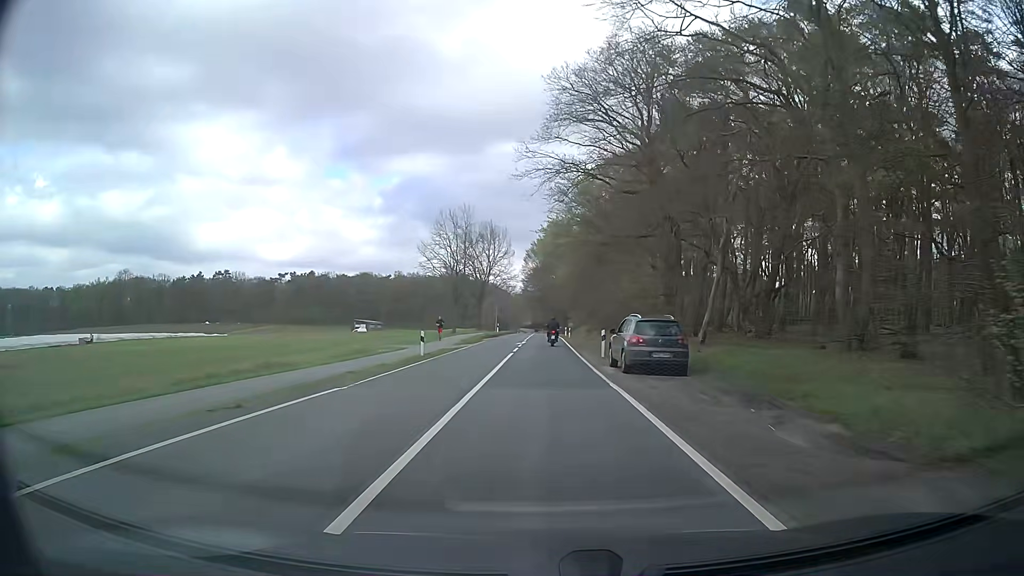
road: secondary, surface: asphalt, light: Day
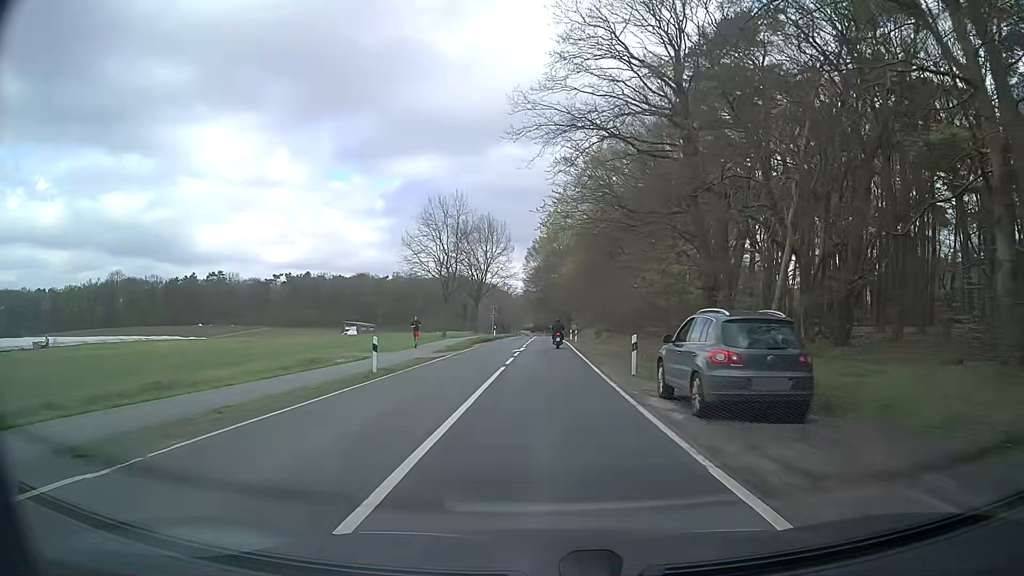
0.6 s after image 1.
(0.0, +8.7) m; 0°
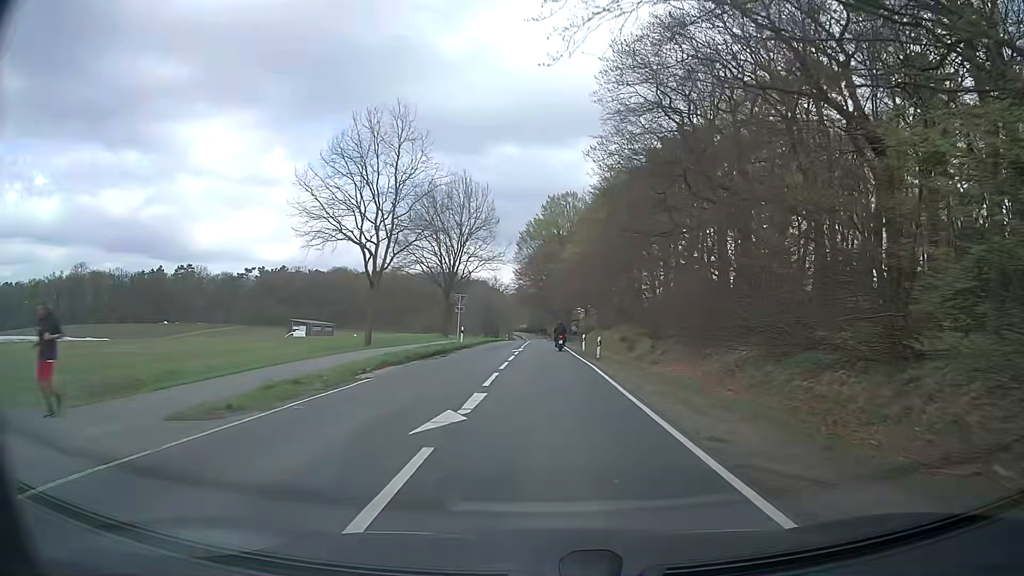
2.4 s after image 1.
(0.0, +26.3) m; 0°
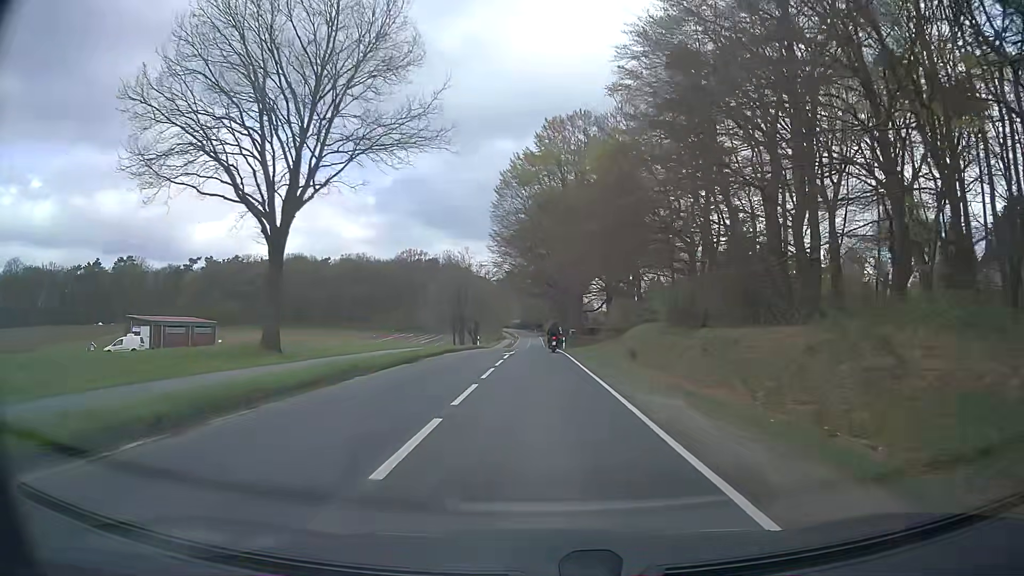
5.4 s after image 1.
(+0.1, +44.6) m; +1°
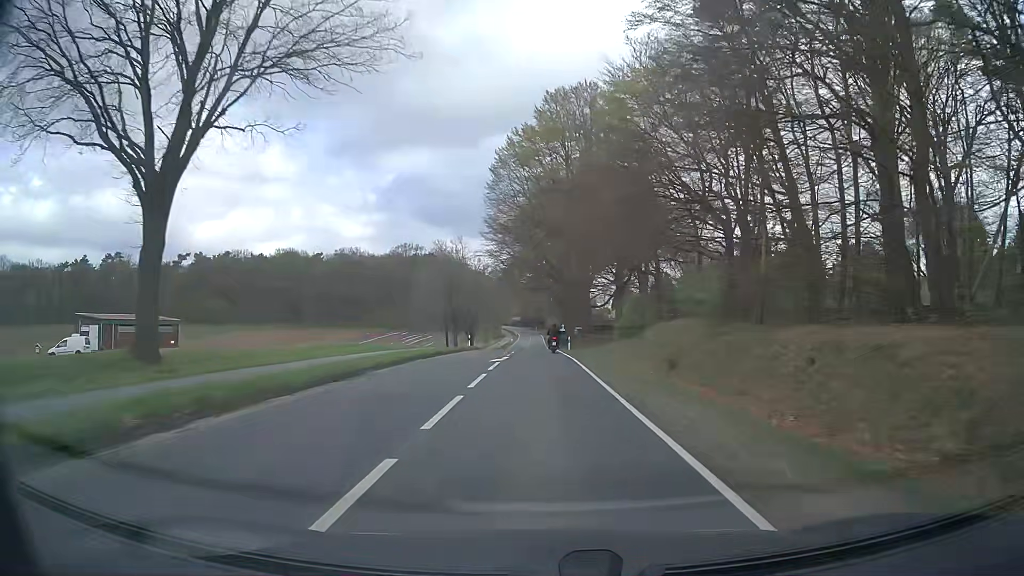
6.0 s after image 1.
(-0.1, +8.9) m; 0°
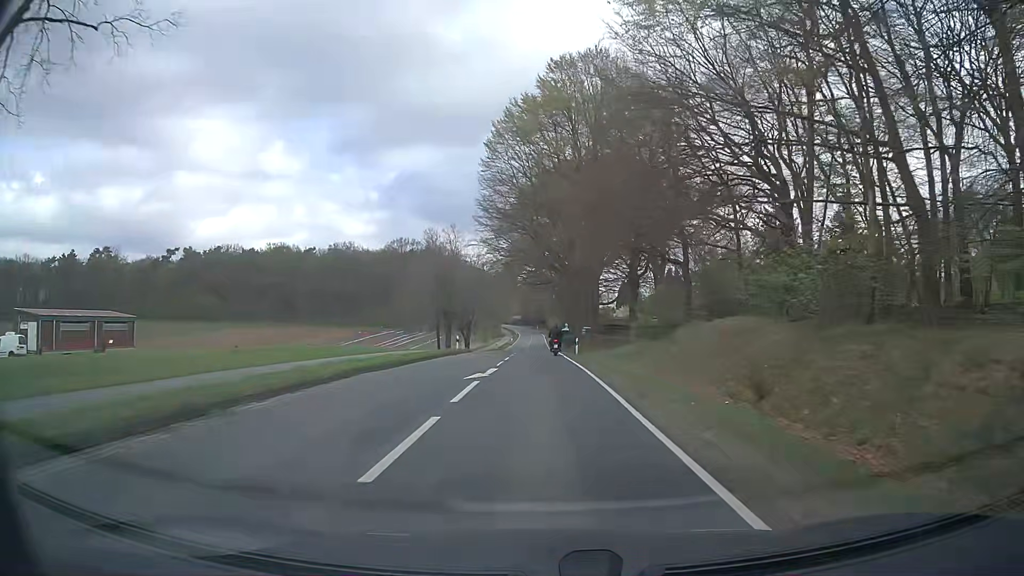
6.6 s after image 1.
(0.0, +8.9) m; 0°
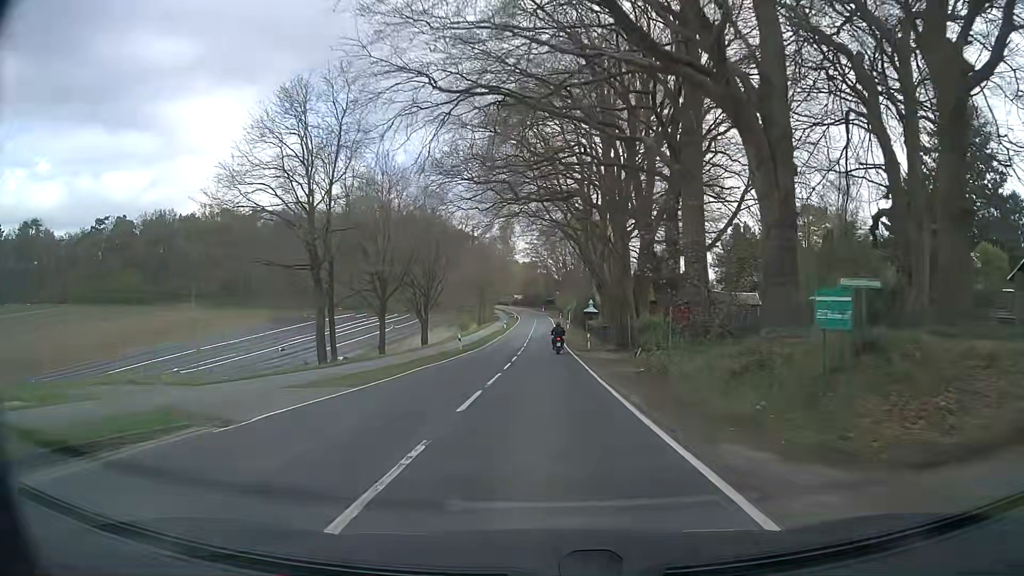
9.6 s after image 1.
(-0.4, +44.4) m; -1°
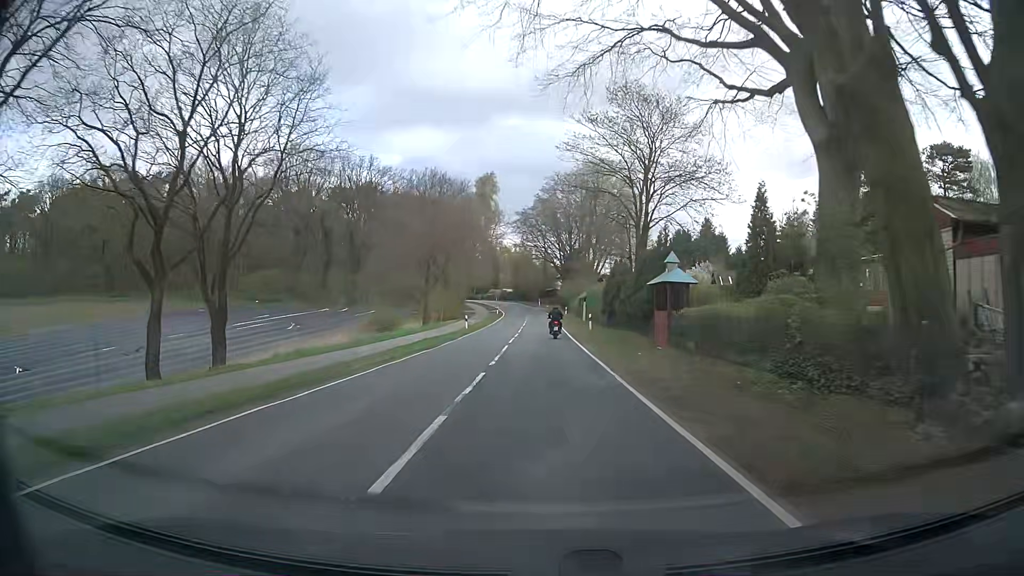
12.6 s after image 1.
(+0.1, +43.6) m; +1°
(0, +10) (0, +20) (0, +30) (0, +40) (0, +50) (0, +60) (0, +70) (-1, +80) (-1, +90) (-2, +100) m
